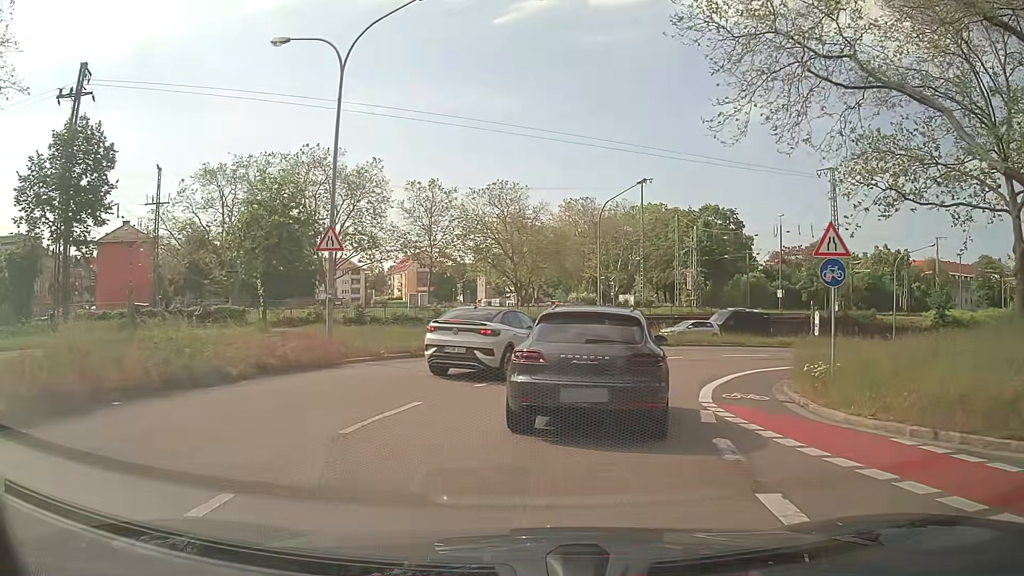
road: secondary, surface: asphalt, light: Day
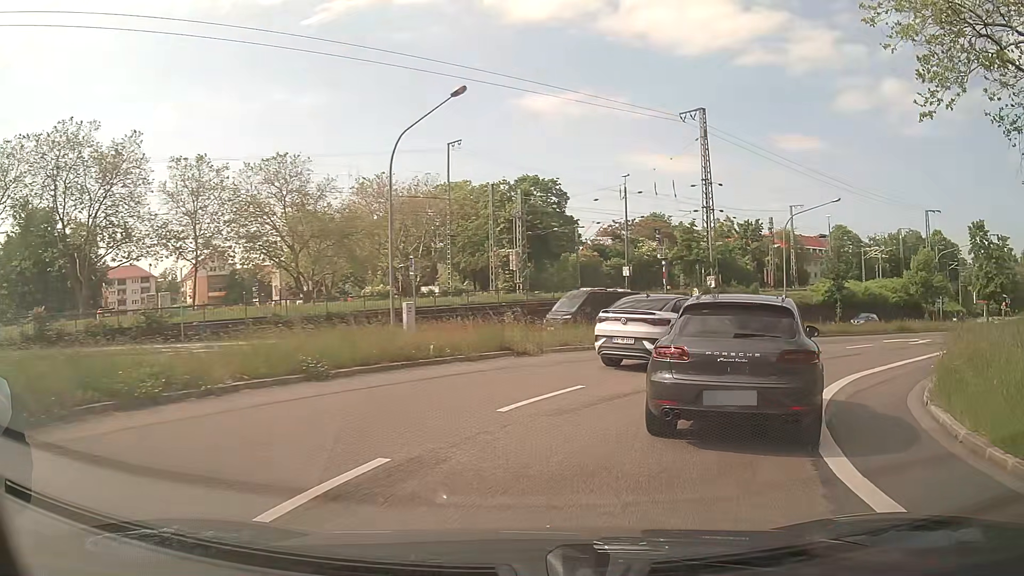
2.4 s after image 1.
(+1.6, +15.9) m; +18°
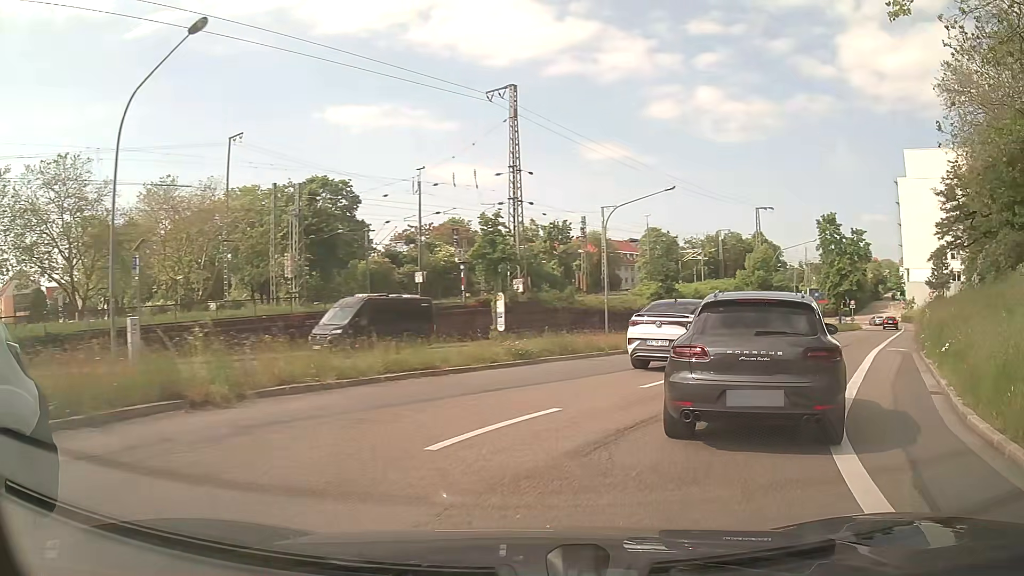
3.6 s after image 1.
(+1.0, +7.7) m; +15°
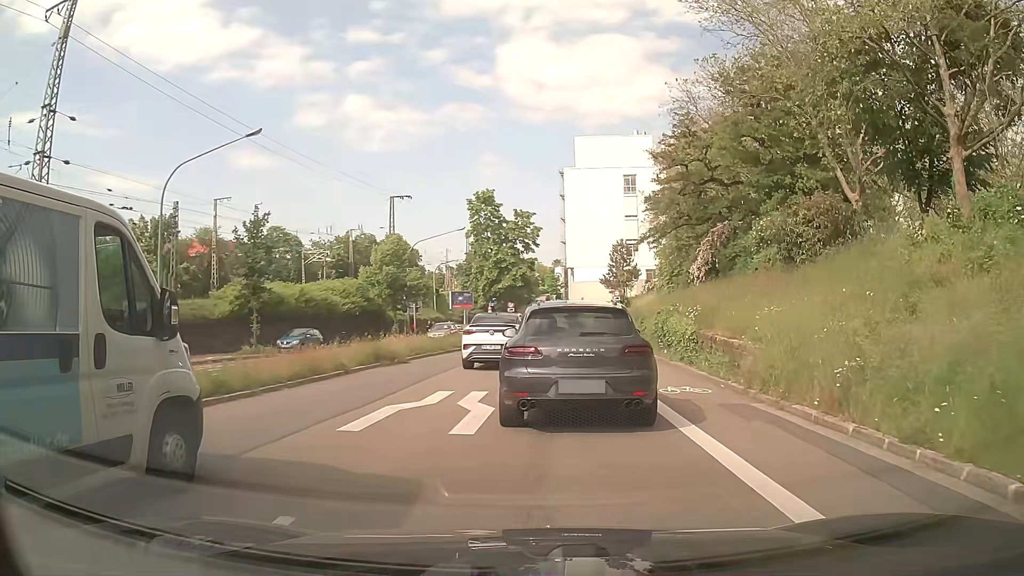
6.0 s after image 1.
(+5.4, +15.2) m; +32°
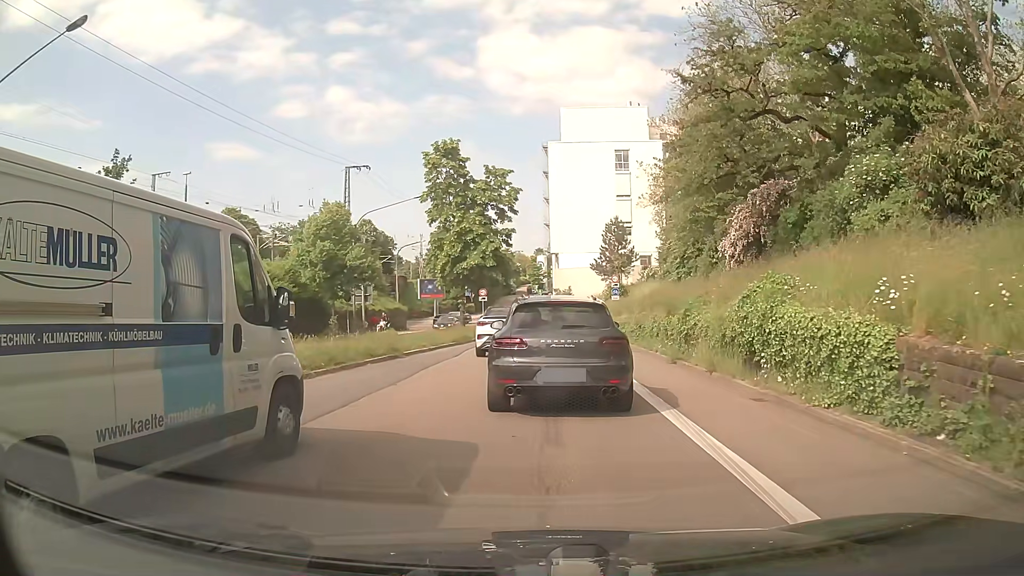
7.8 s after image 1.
(+0.1, +12.7) m; 0°
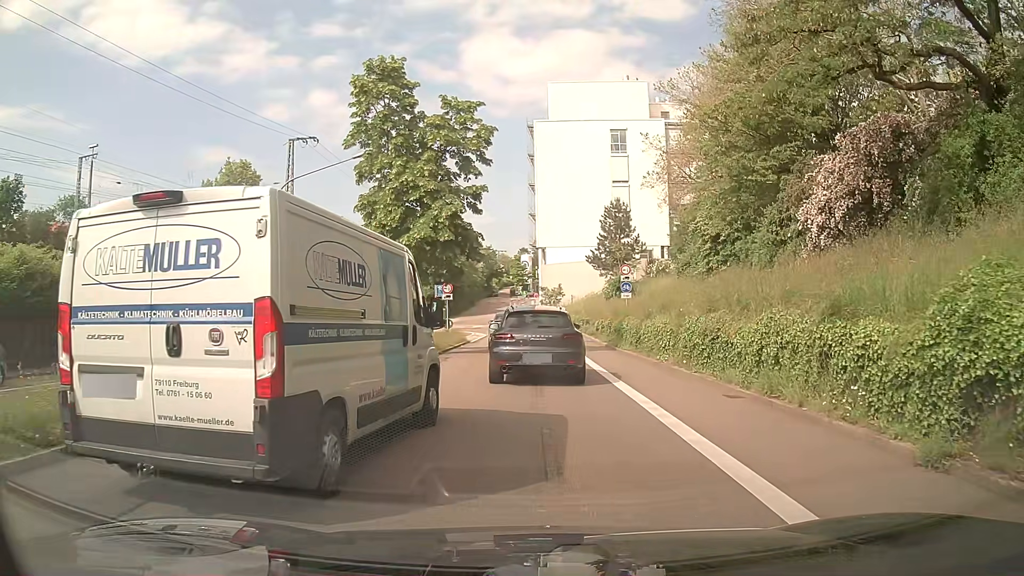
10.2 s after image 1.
(+0.2, +13.3) m; +1°
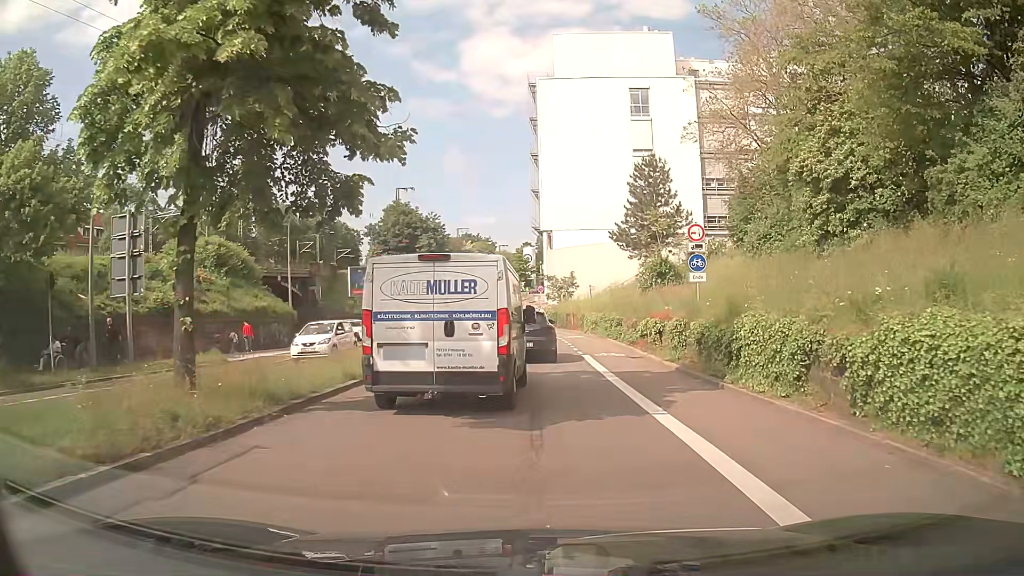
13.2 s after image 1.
(+0.3, +16.6) m; +1°
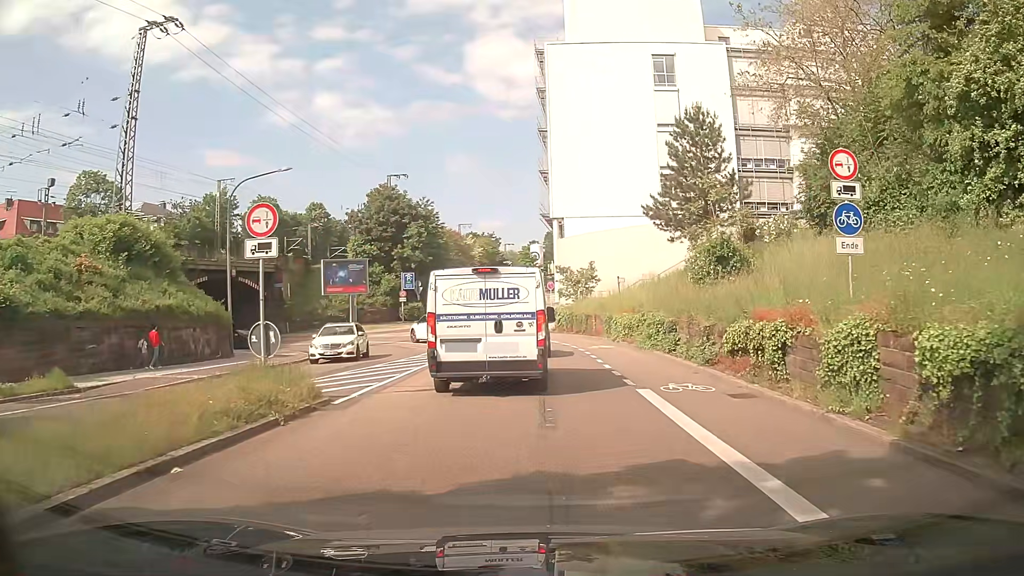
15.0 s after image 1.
(-0.1, +10.9) m; 0°
